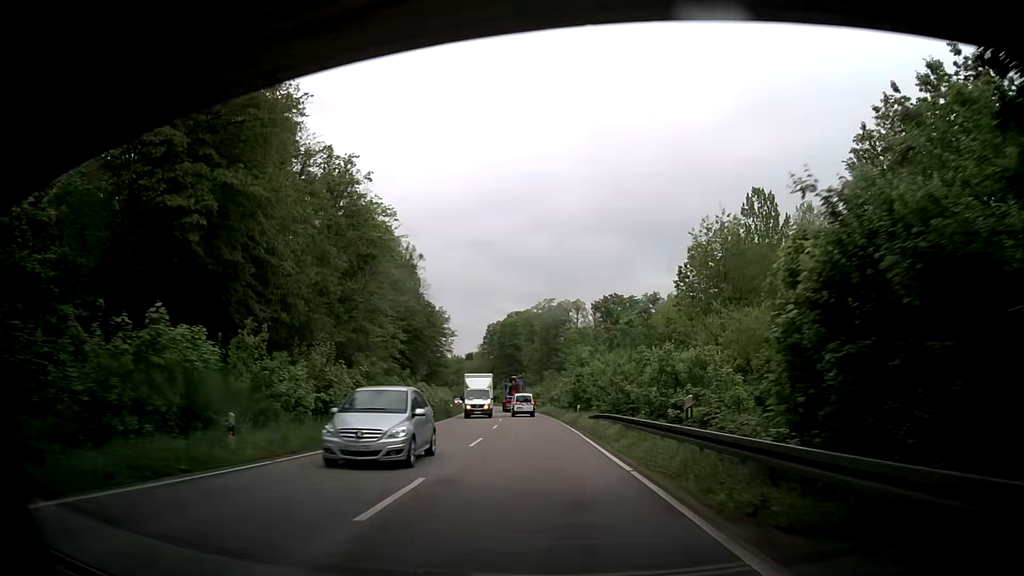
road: secondary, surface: asphalt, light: Day
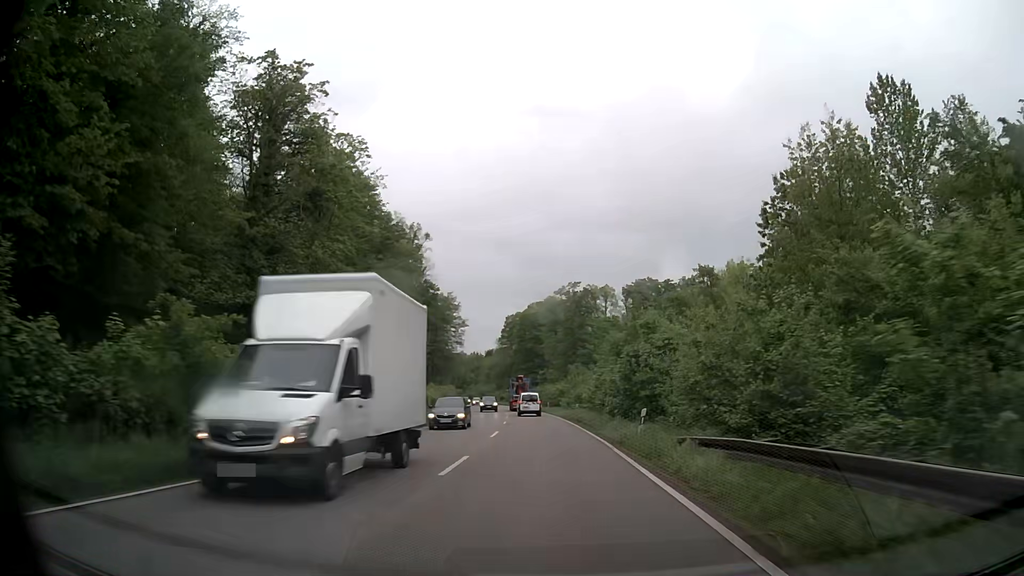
(-0.3, +19.6) m; -2°
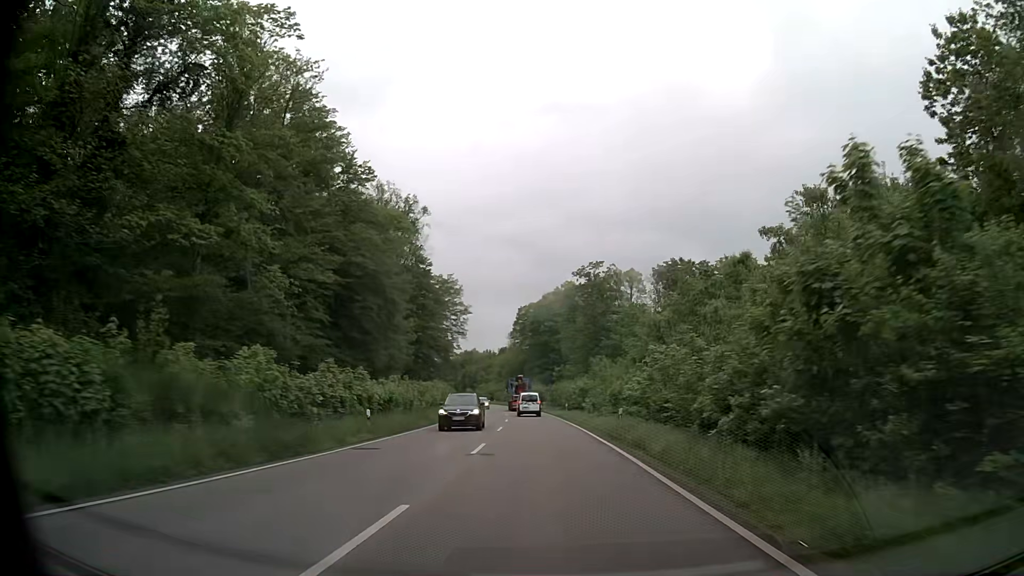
(-0.2, +19.5) m; -1°
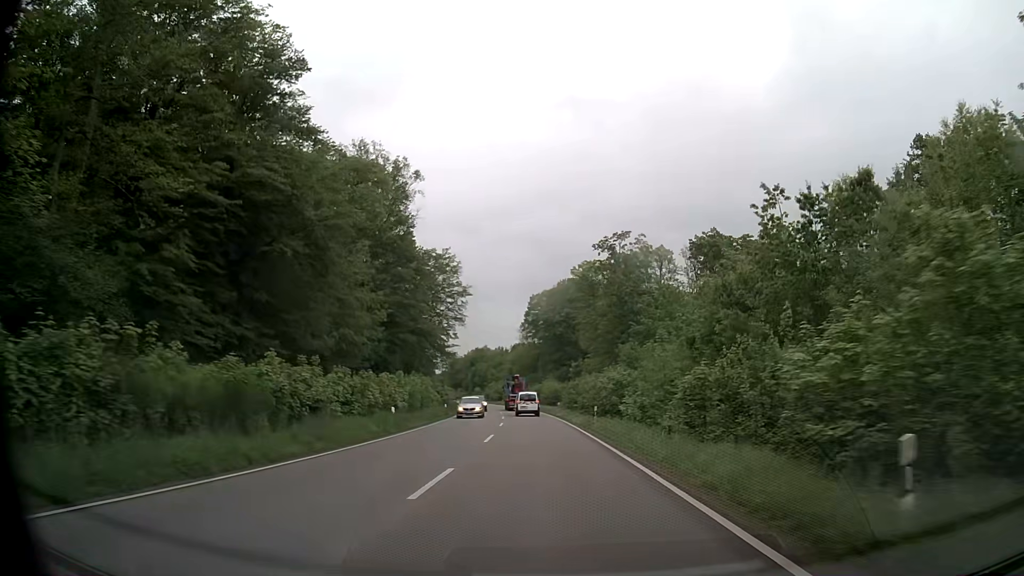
(-0.2, +19.3) m; -1°
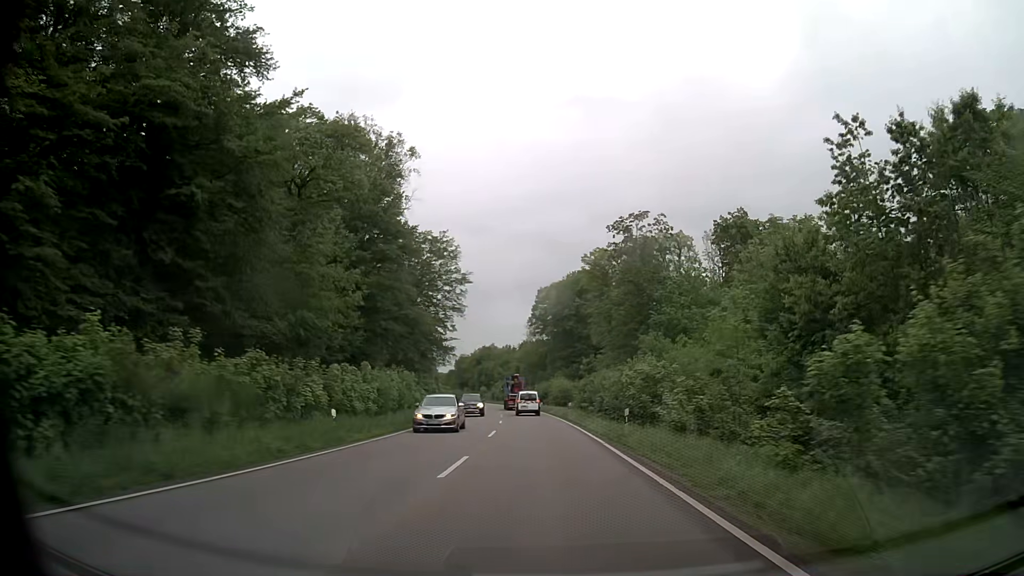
(-0.1, +9.6) m; -1°
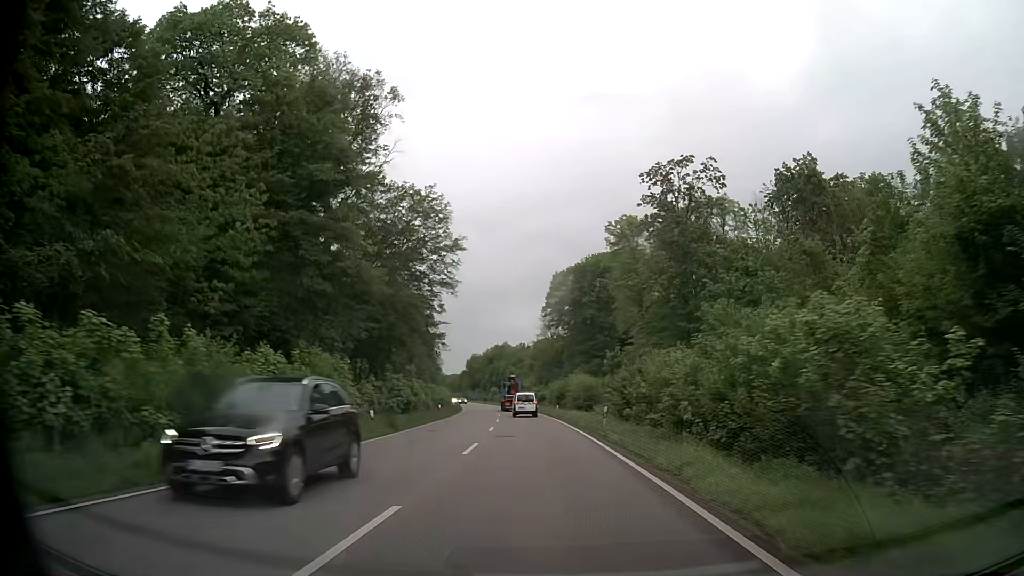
(-0.2, +19.2) m; -1°
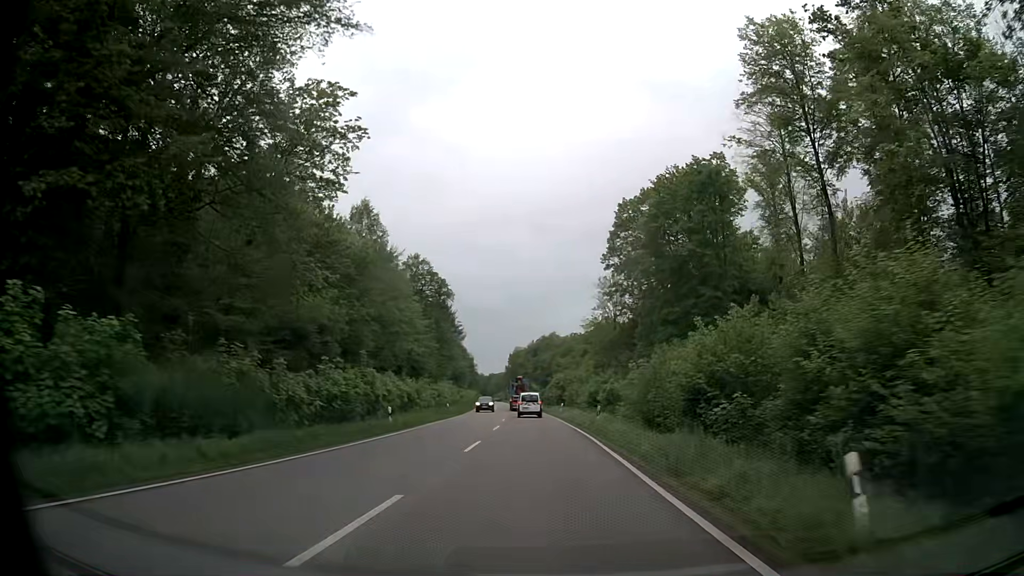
(-1.7, +47.4) m; -5°
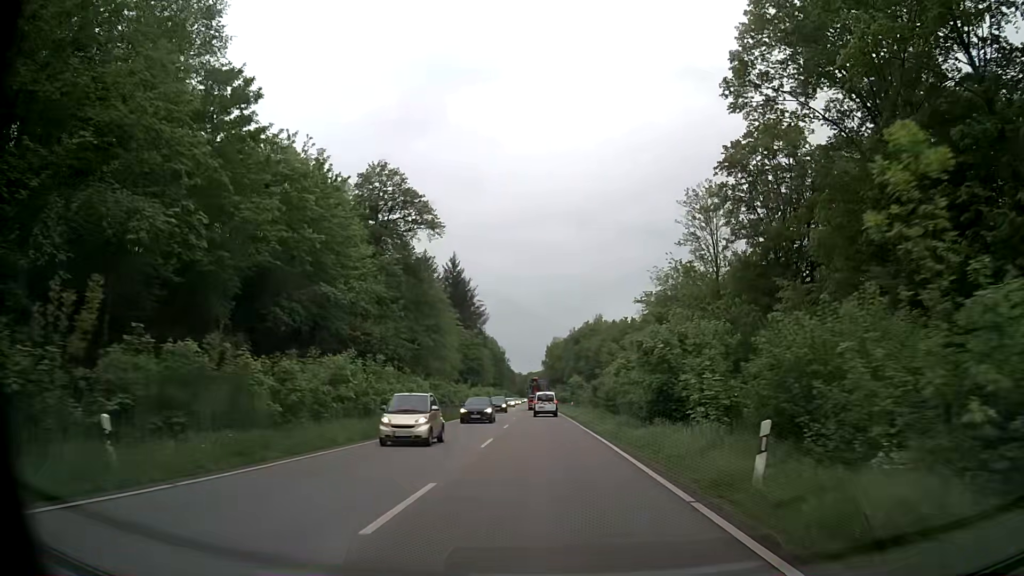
(-1.1, +46.9) m; -3°
(0, +10) (0, +20) (0, +30) (-1, +40) (-1, +50) (-1, +60) (-2, +70) (-2, +80) (-3, +90) (-3, +100) m
